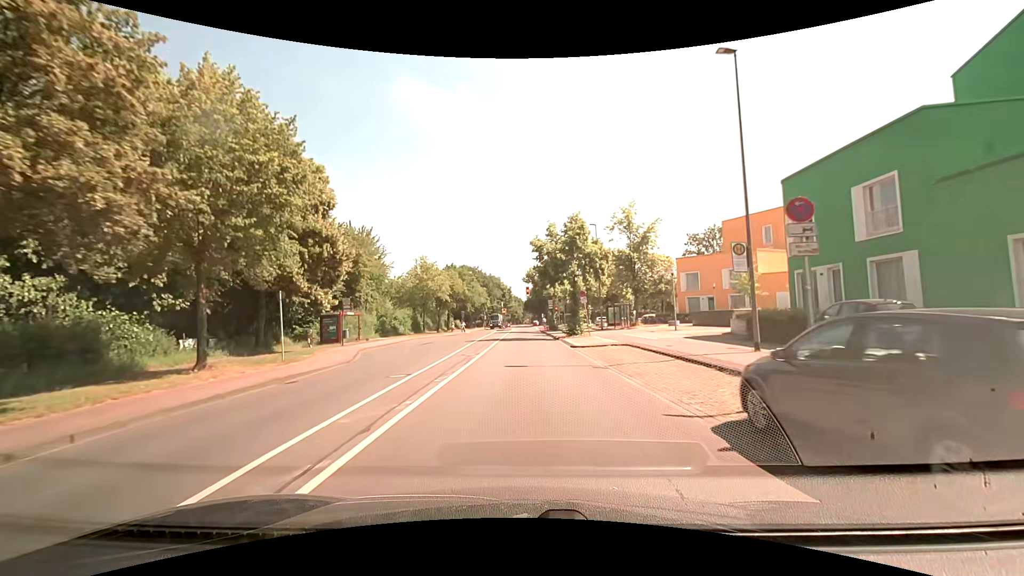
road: tertiary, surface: asphalt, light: Day
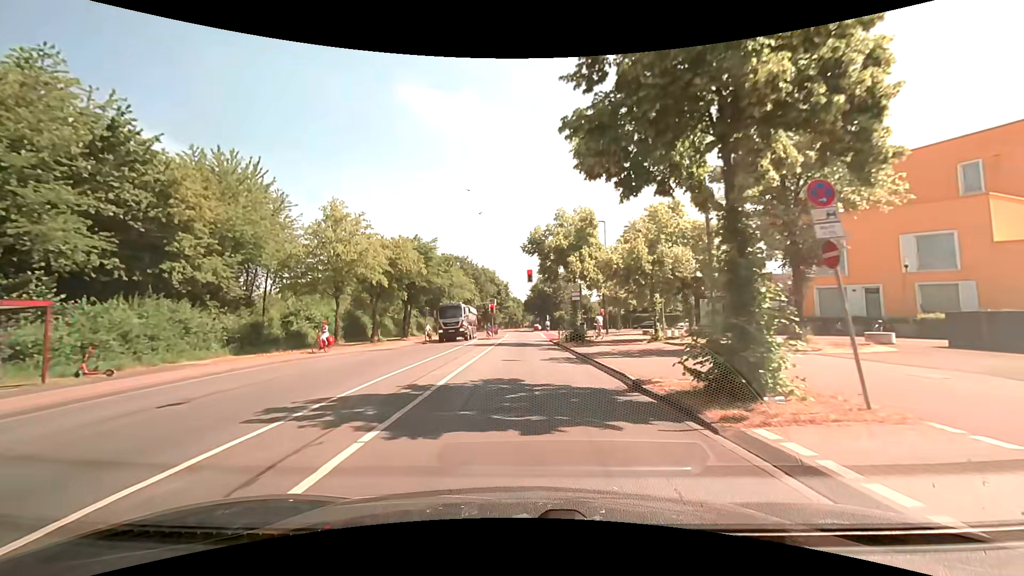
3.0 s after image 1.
(+0.1, +28.3) m; 0°
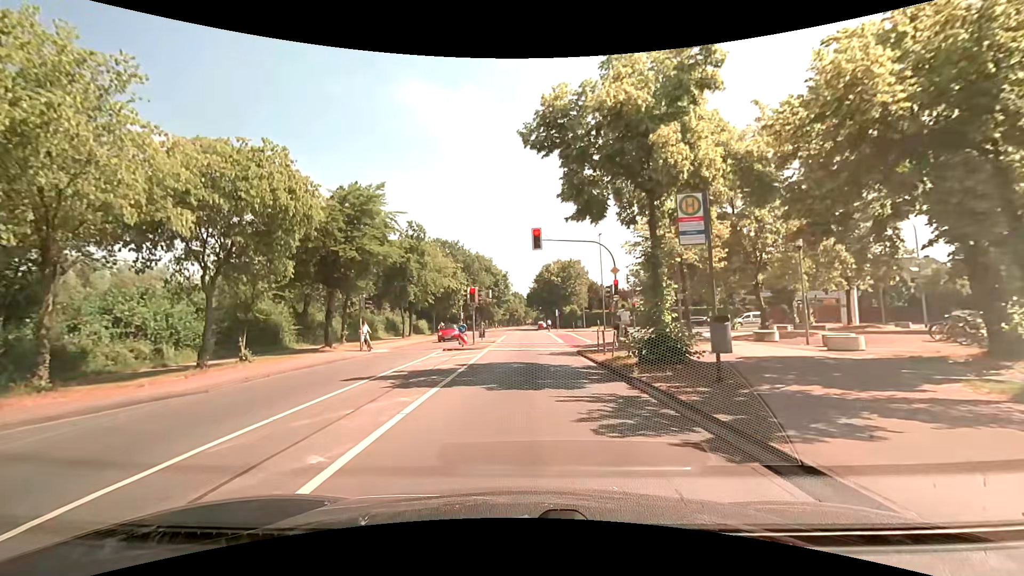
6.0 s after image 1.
(+0.1, +20.1) m; 0°
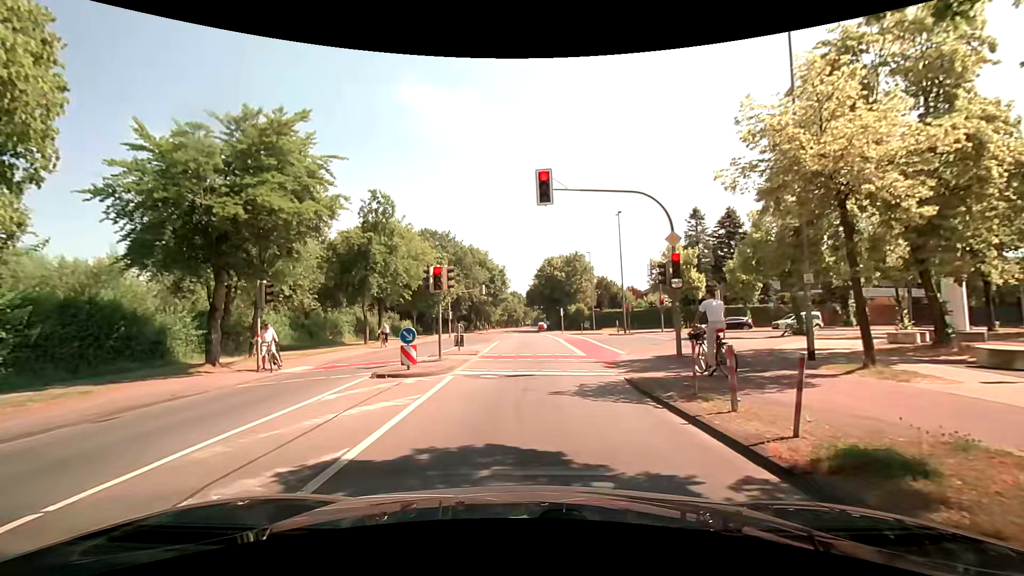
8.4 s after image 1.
(0.0, +11.0) m; -1°
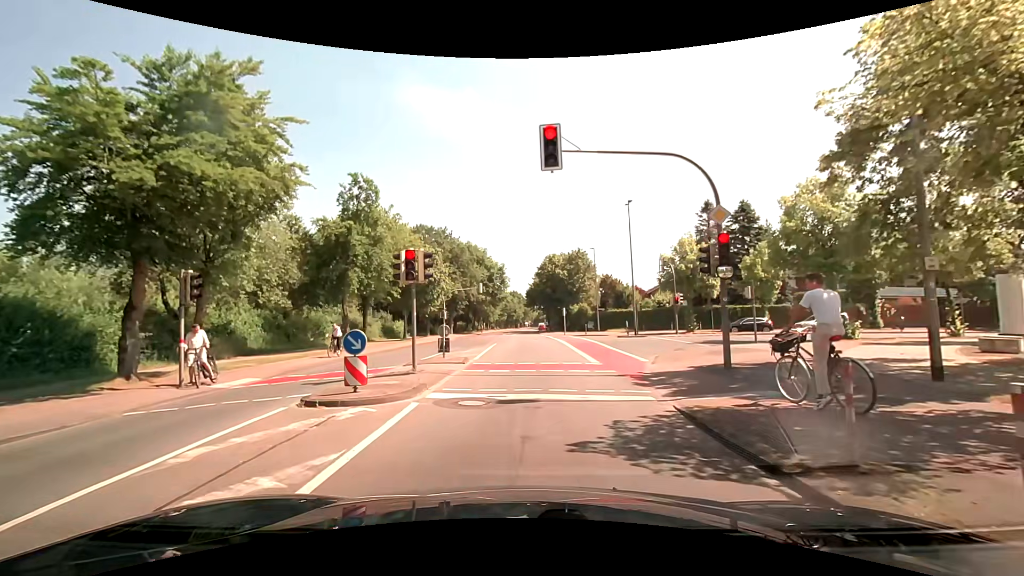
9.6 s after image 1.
(+0.1, +4.0) m; +1°
